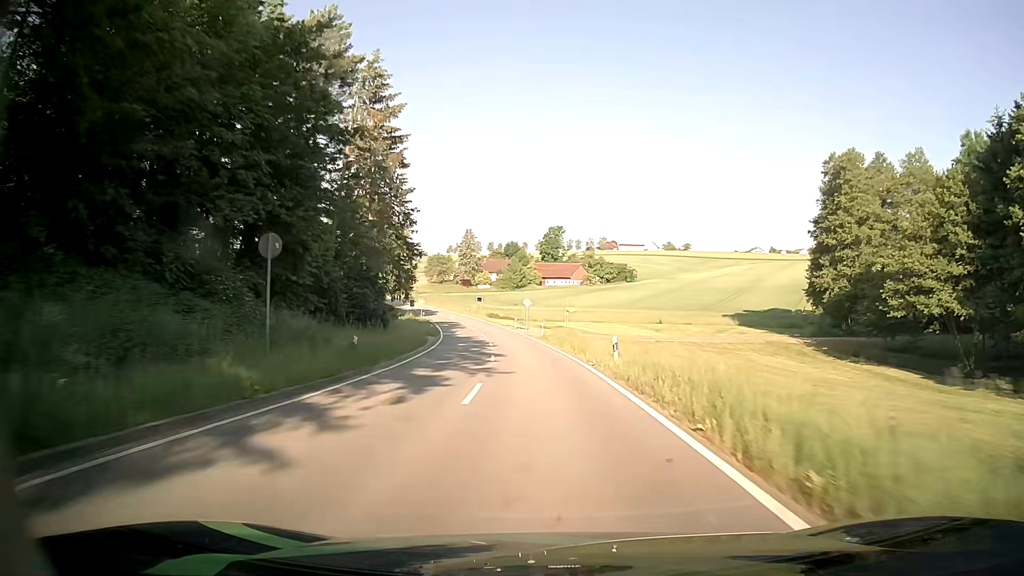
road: tertiary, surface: asphalt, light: Day
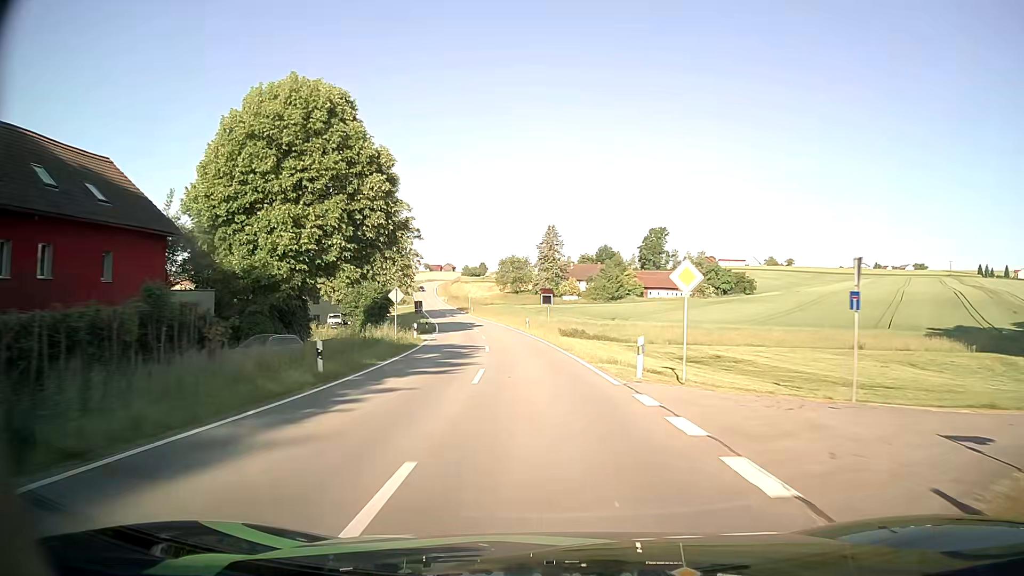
(-2.6, +46.5) m; -7°
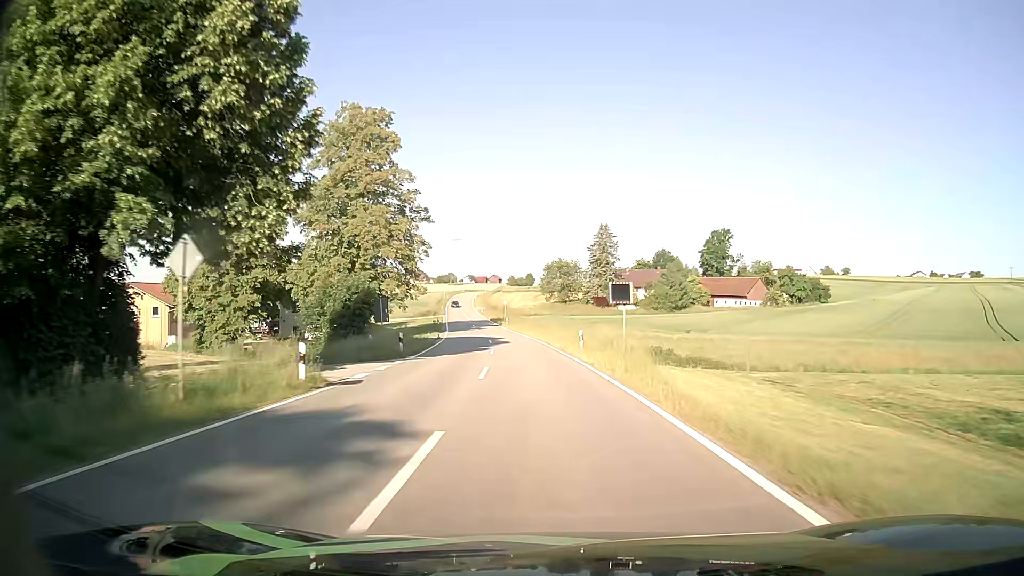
(-0.9, +23.1) m; -4°
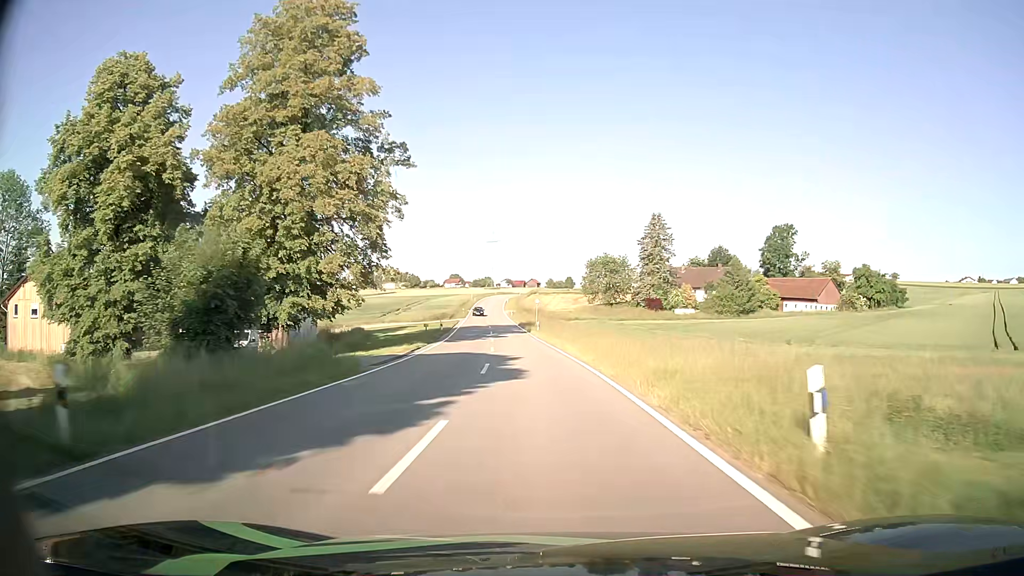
(-0.6, +23.2) m; -3°
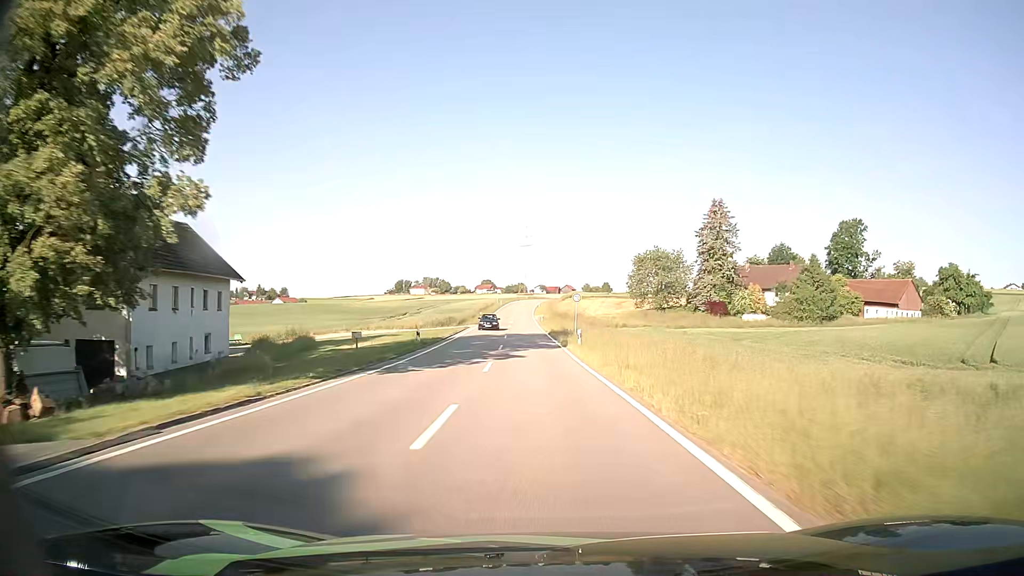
(-0.7, +23.2) m; -3°
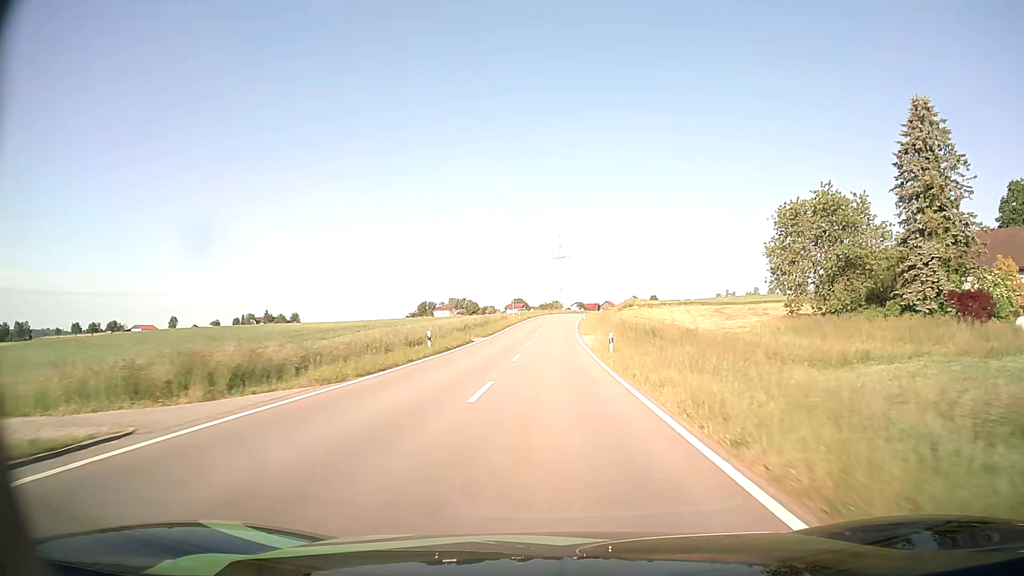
(-2.0, +57.5) m; -3°
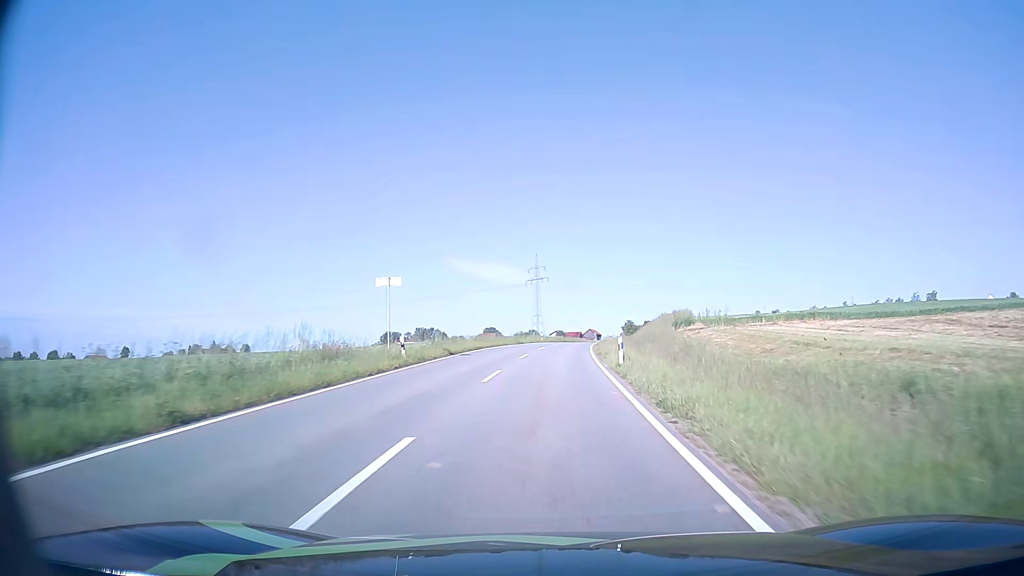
(+0.8, +57.0) m; +2°
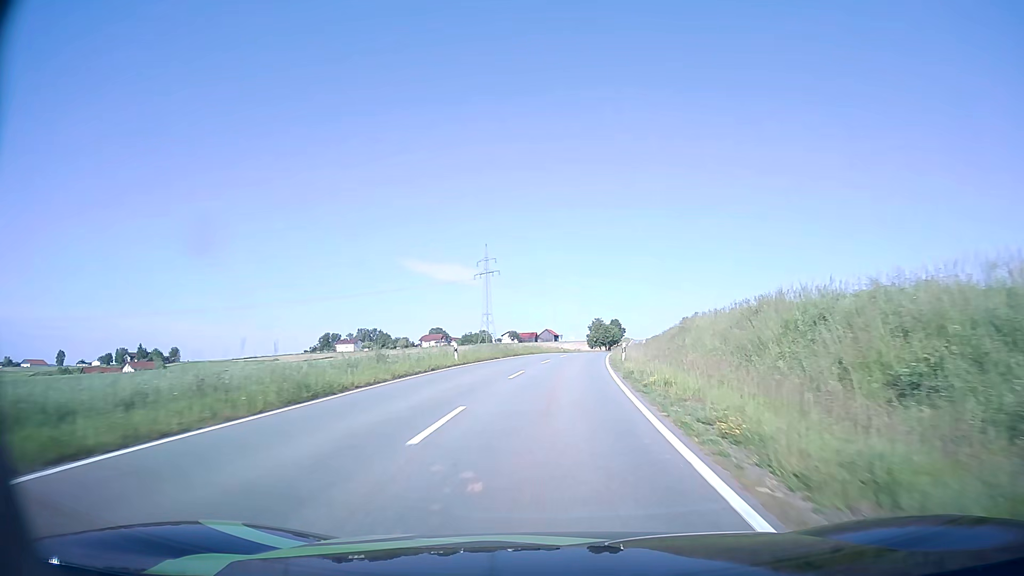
(+1.4, +45.3) m; +4°
(0, +10) (0, +20) (+1, +30) (+2, +40) (+3, +50) (+4, +60) (+5, +70) (+6, +80) (+8, +90) (+9, +99) m
